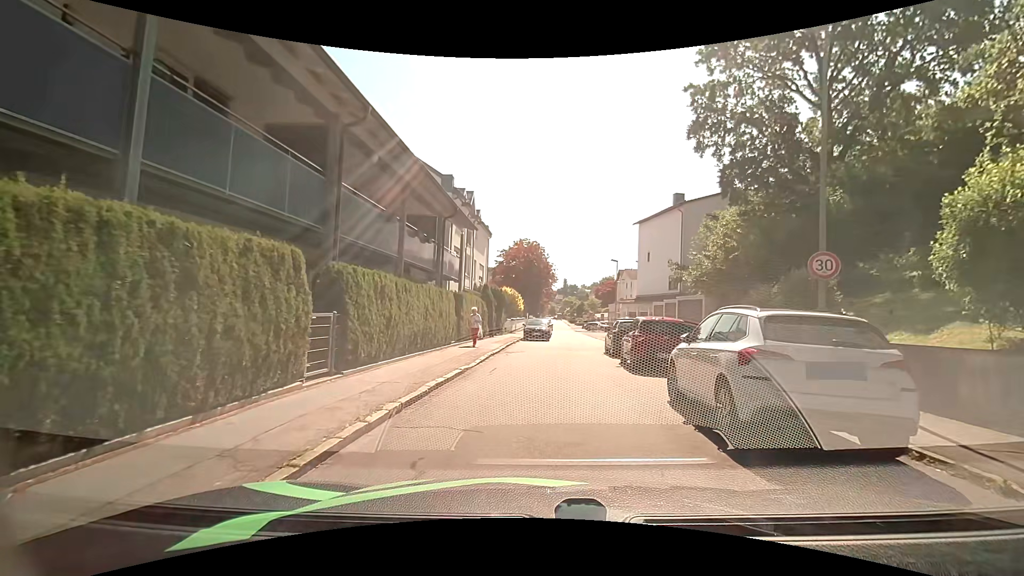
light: Day
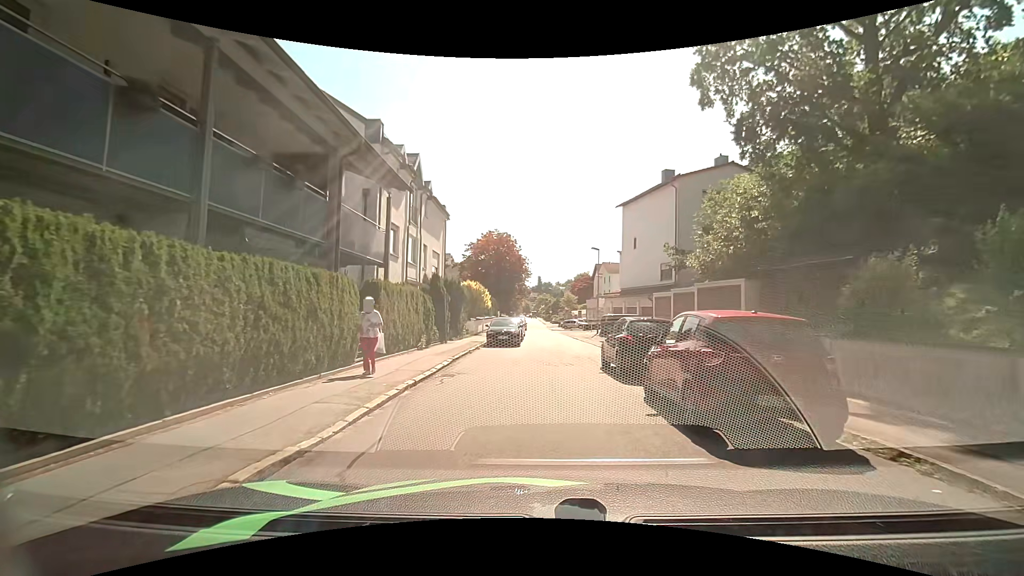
(+0.2, +7.8) m; +3°
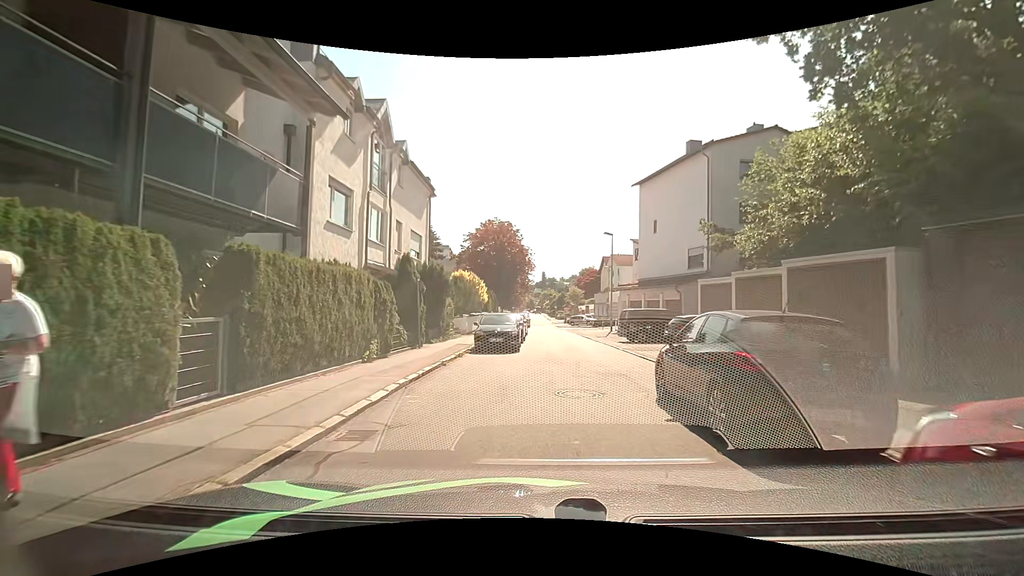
(-0.1, +6.2) m; 0°
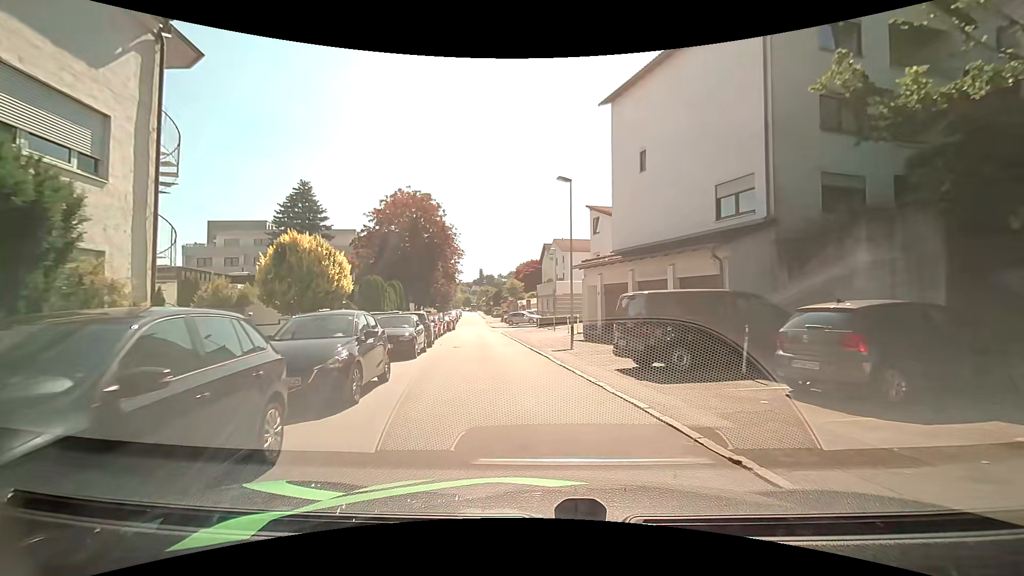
(+0.8, +16.4) m; +7°
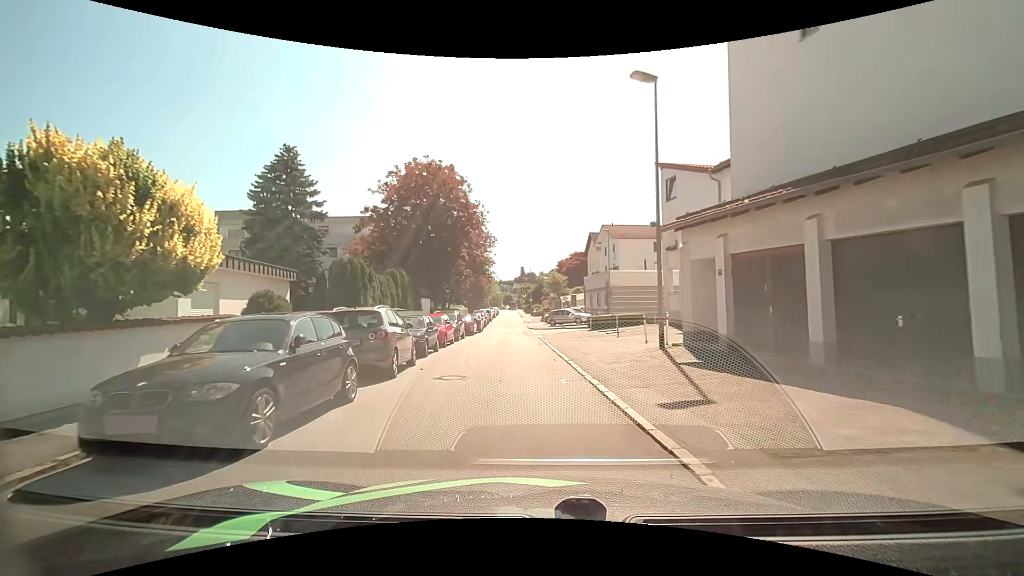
(-0.6, +11.0) m; -5°
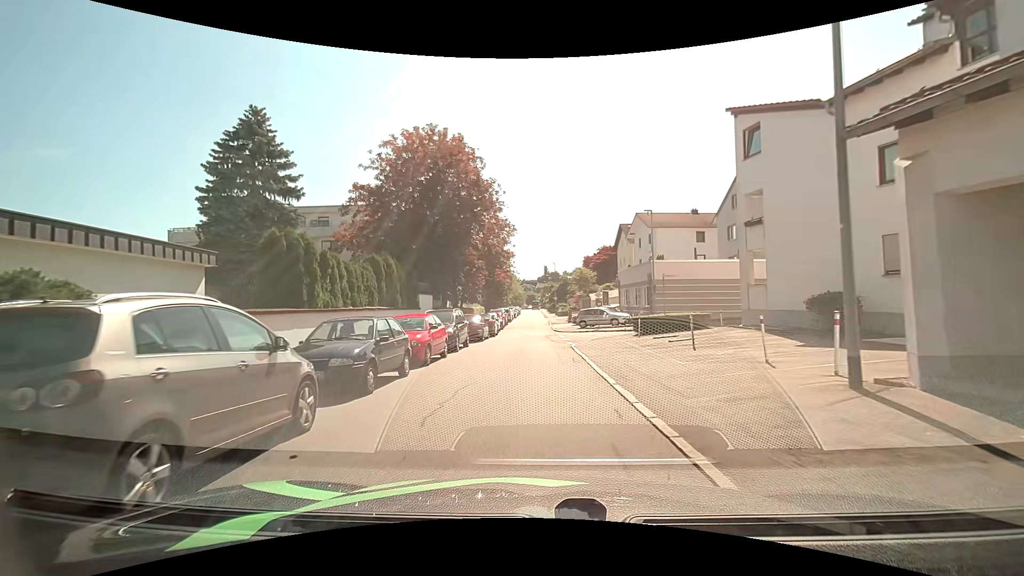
(-0.3, +7.6) m; -3°
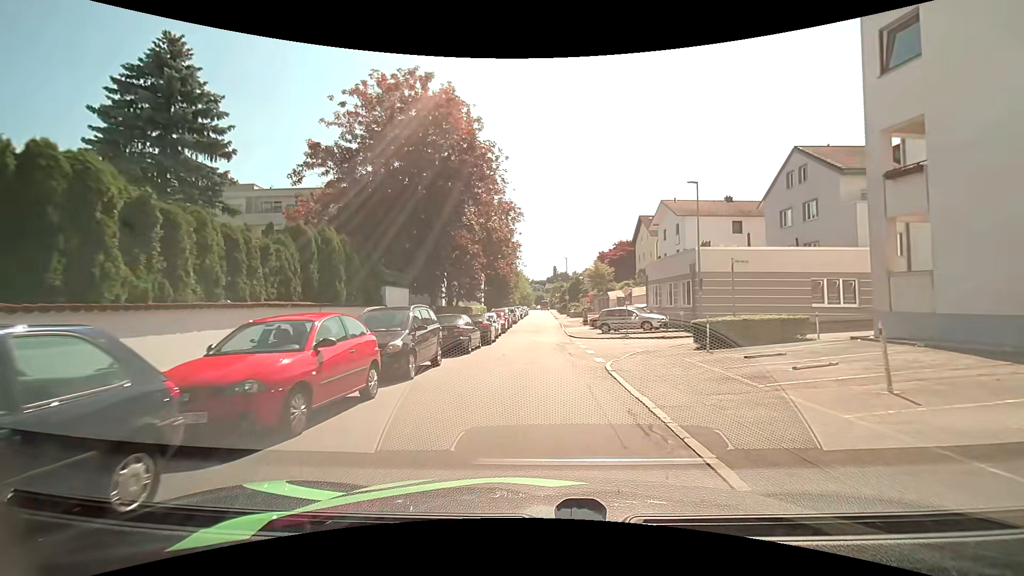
(-0.1, +8.0) m; -1°
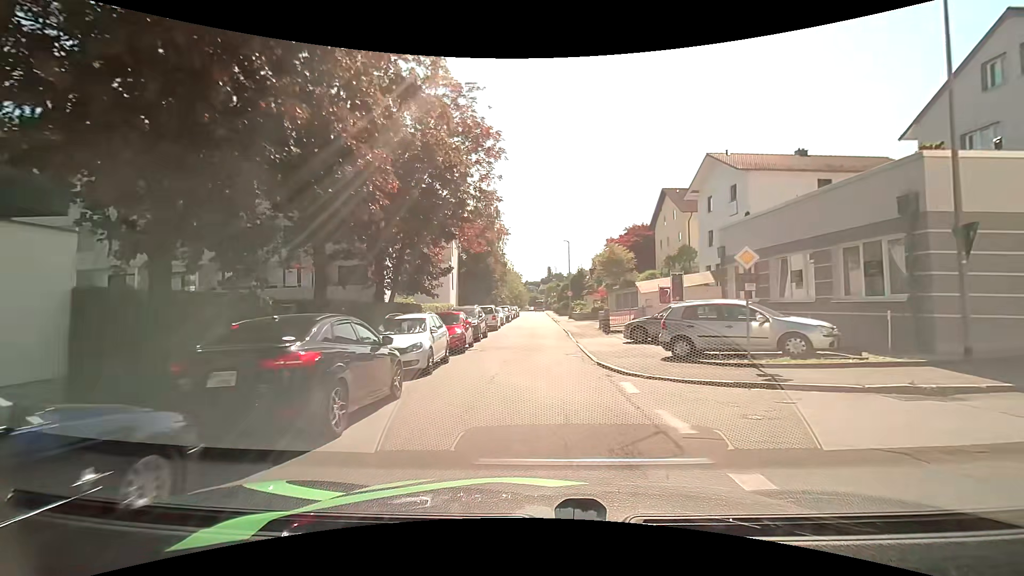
(+0.1, +17.2) m; +1°
(0, +10) (0, +20) (0, +30) (0, +40) (0, +50) (0, +60) (0, +70) (-1, +80) (-1, +90) (-1, +100) m
